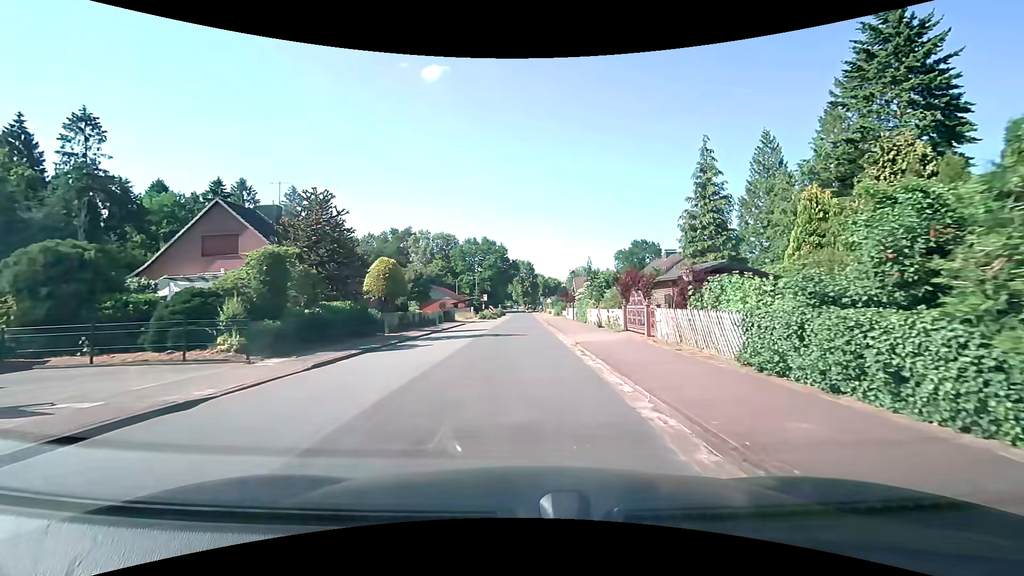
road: unclassified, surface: asphalt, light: Day
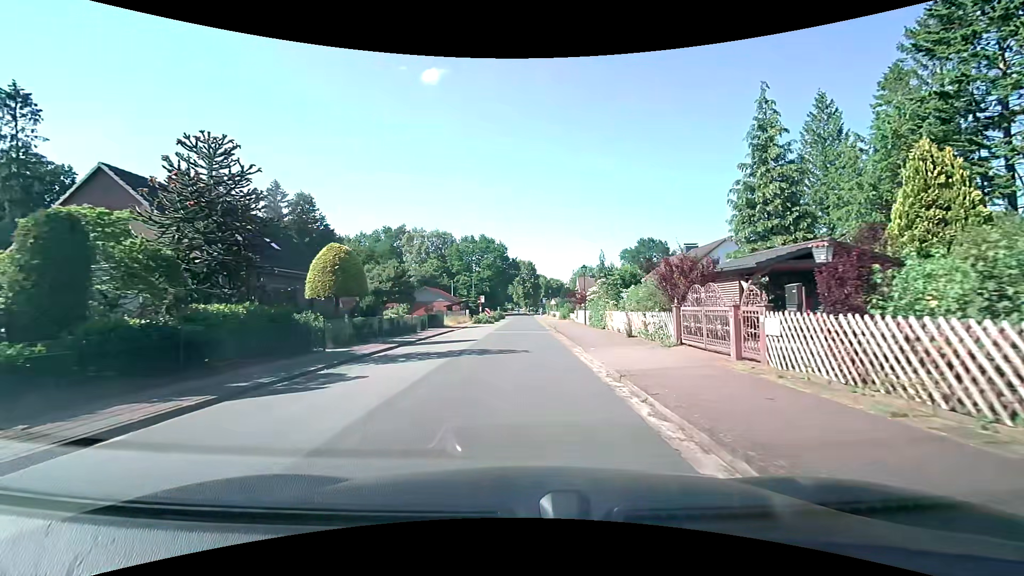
(0.0, +7.9) m; 0°
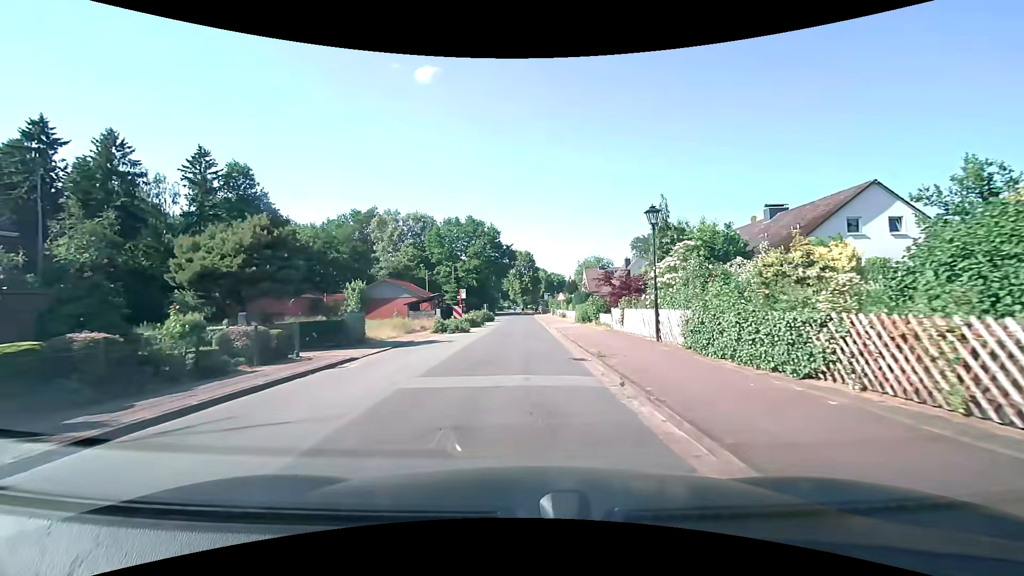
(0.0, +21.0) m; 0°
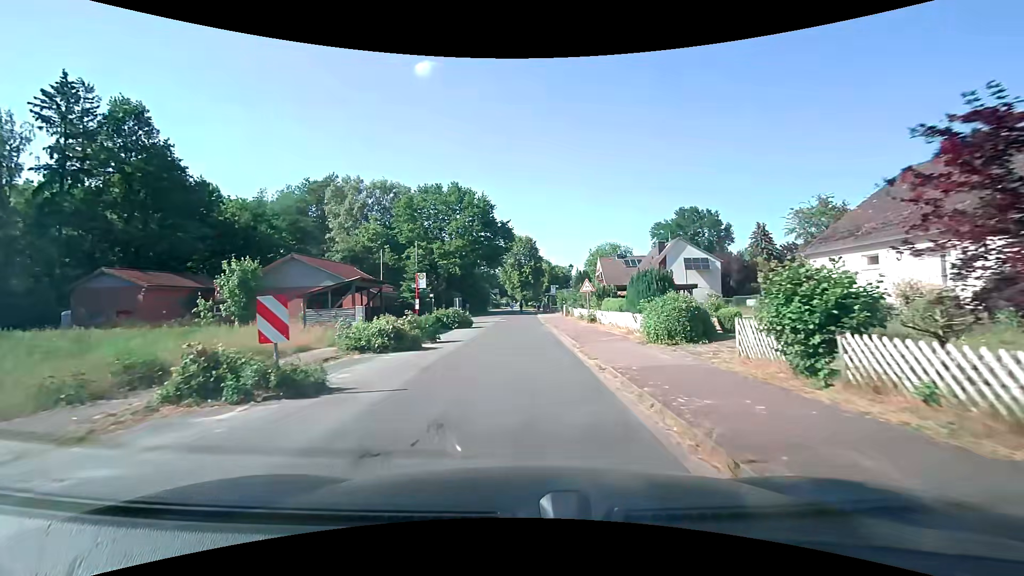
(-0.1, +21.8) m; -1°
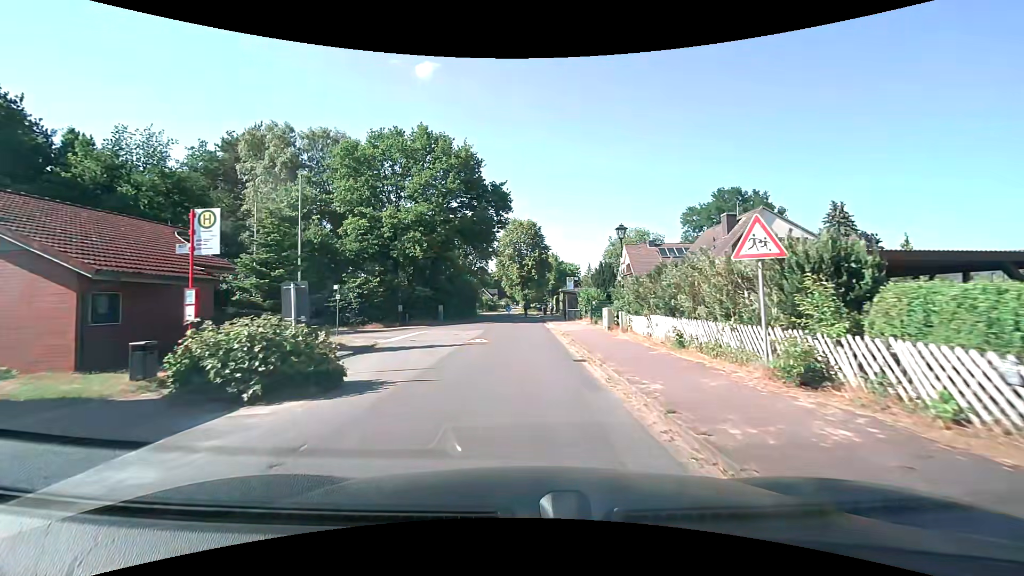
(+0.1, +22.3) m; 0°
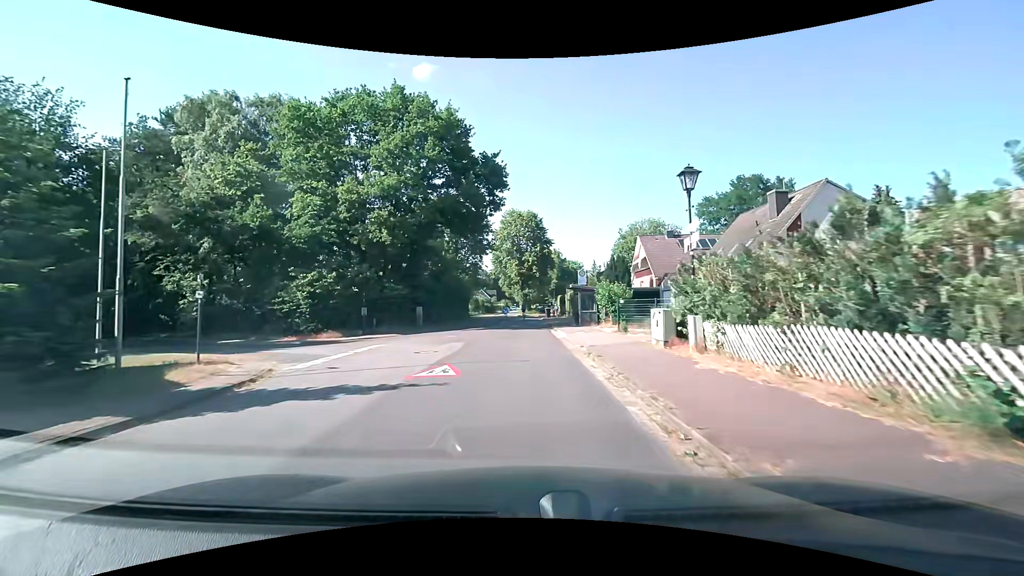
(0.0, +8.9) m; 0°
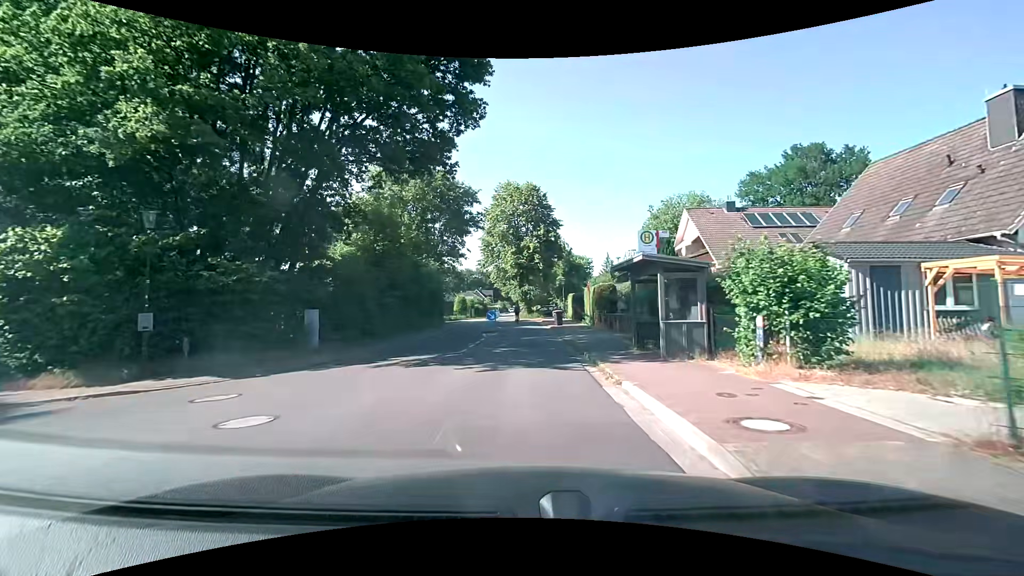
(0.0, +17.7) m; 0°
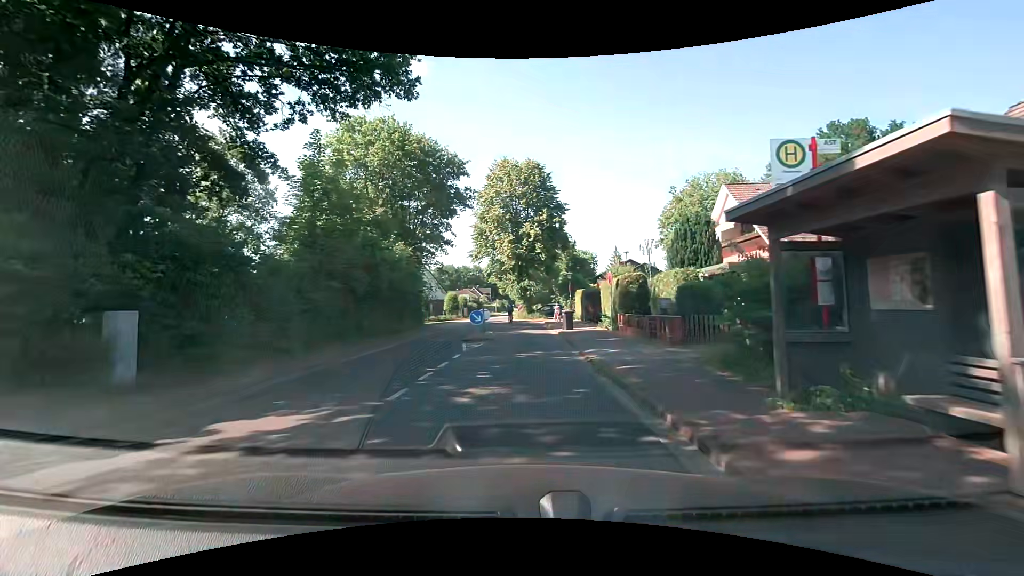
(0.0, +8.3) m; 0°
(0, +10) (0, +20) (0, +30) (-2, +40) (-3, +50) (-3, +60) (-3, +70) (-3, +80) (-3, +90) (-3, +100) m
